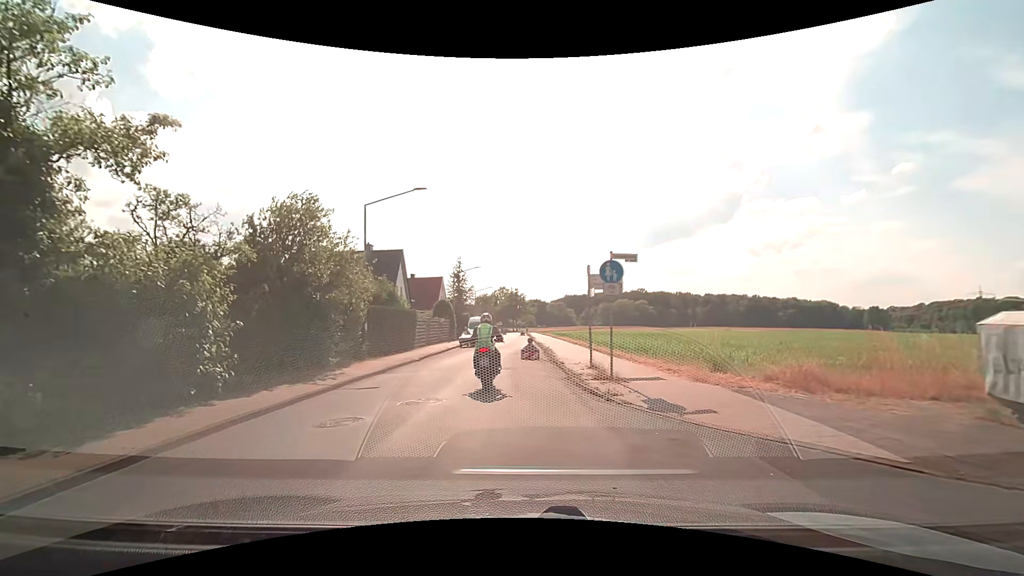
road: residential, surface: asphalt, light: Day
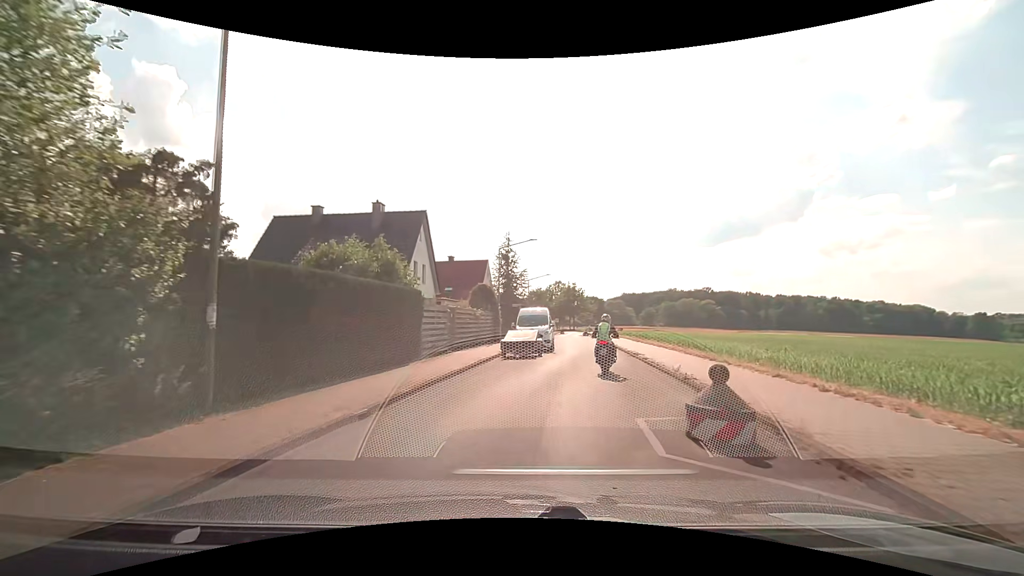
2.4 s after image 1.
(-1.3, +15.6) m; -7°
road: unclassified
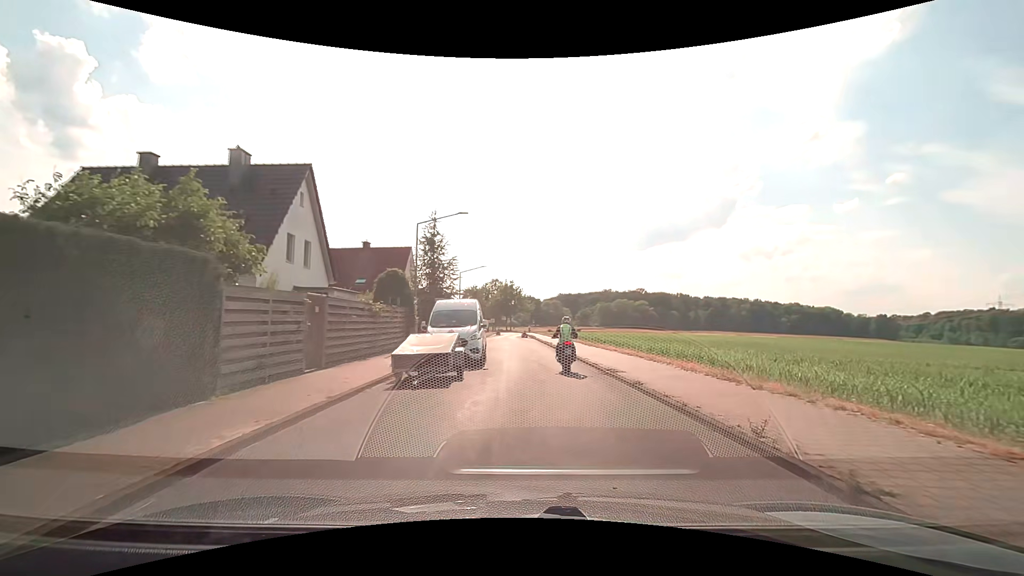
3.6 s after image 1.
(+0.5, +9.0) m; +7°
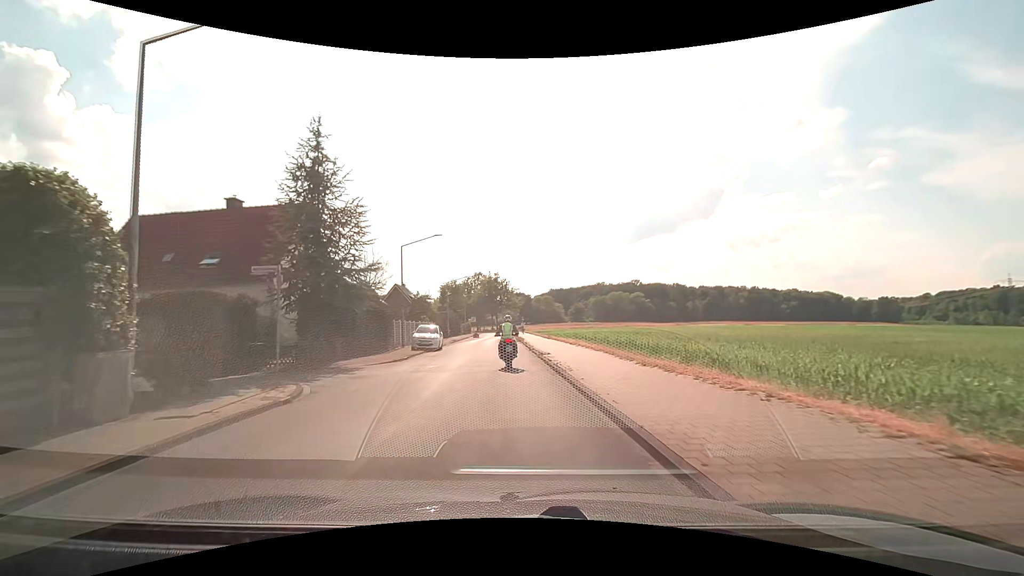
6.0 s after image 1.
(+1.0, +19.2) m; +1°
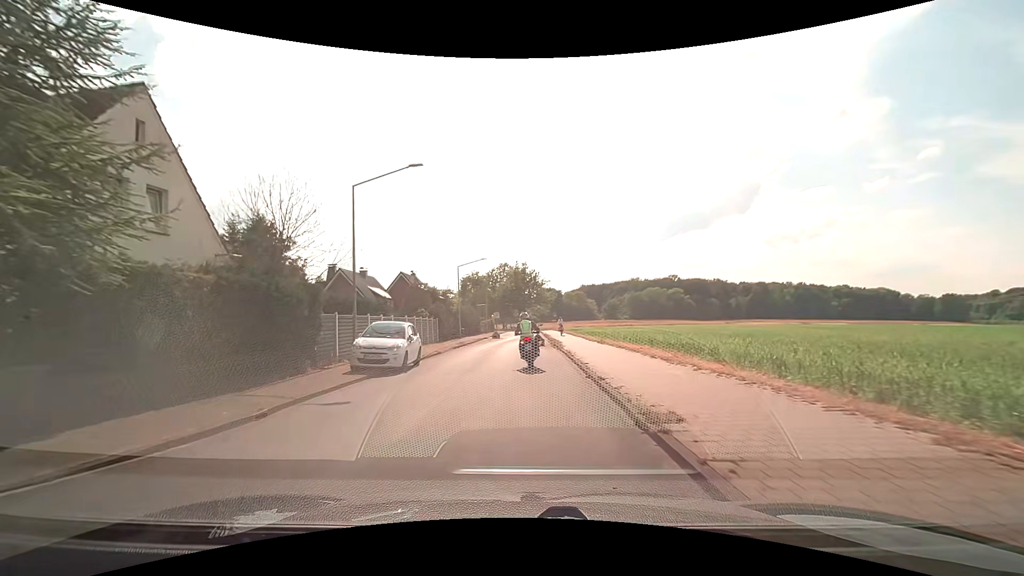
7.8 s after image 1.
(-0.4, +15.2) m; -3°
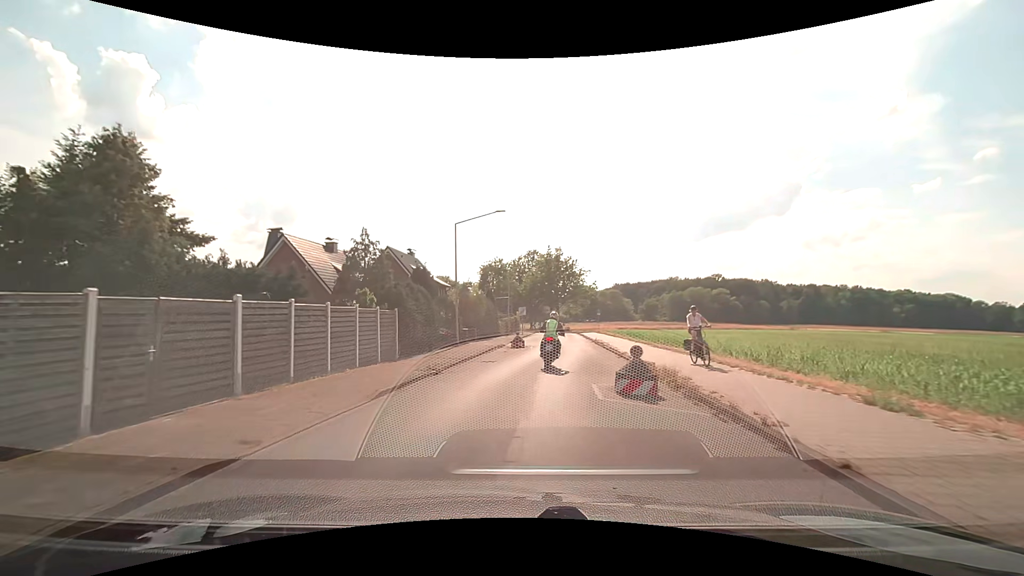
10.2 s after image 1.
(-0.8, +20.2) m; -4°
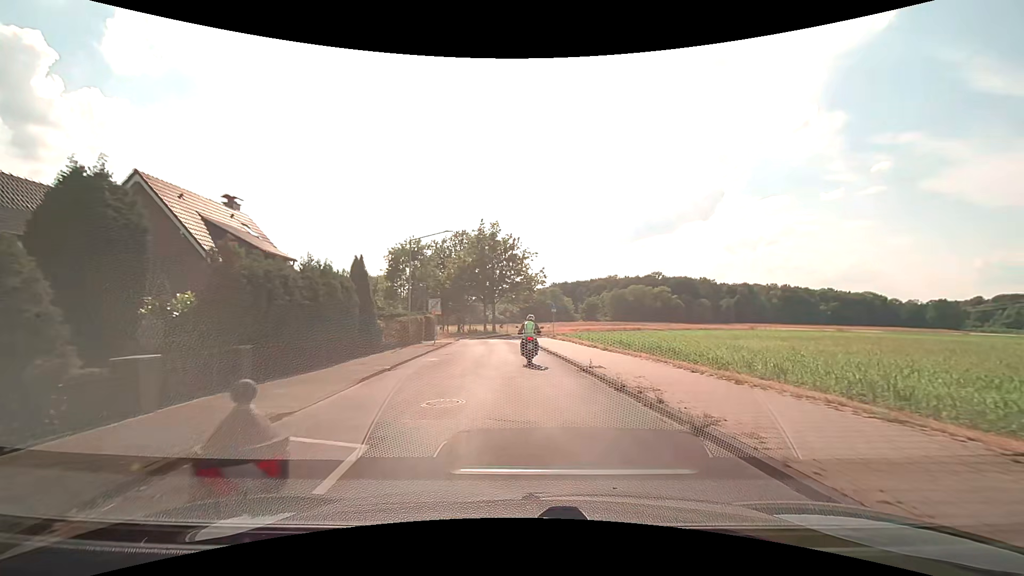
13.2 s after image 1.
(+1.4, +23.4) m; +8°
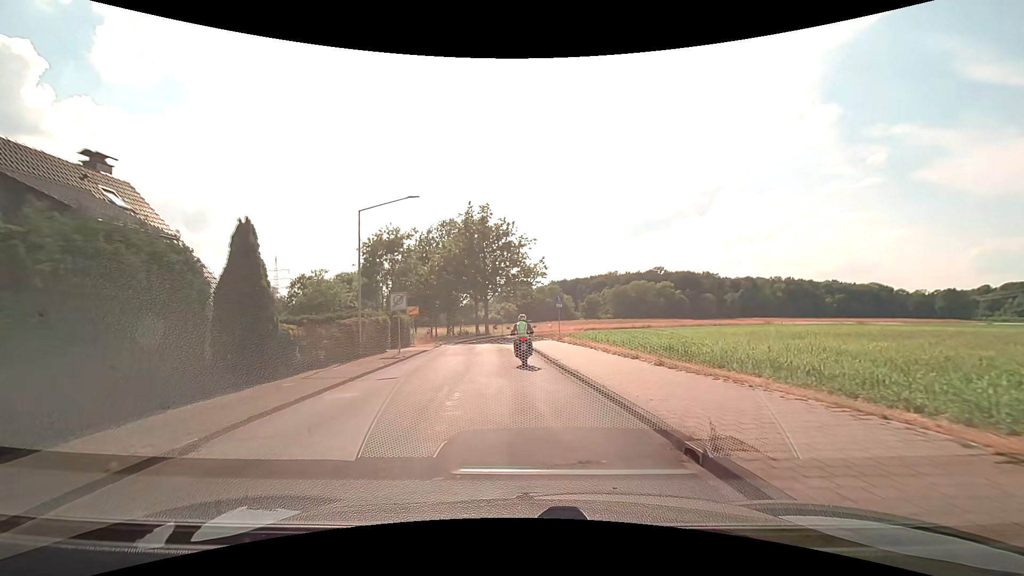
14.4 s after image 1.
(+0.1, +9.7) m; 0°
(0, +10) (0, +20) (-1, +30) (-2, +40) (-5, +50) (-8, +59) (-13, +68) (-18, +76) (-23, +85) (-29, +93) m
